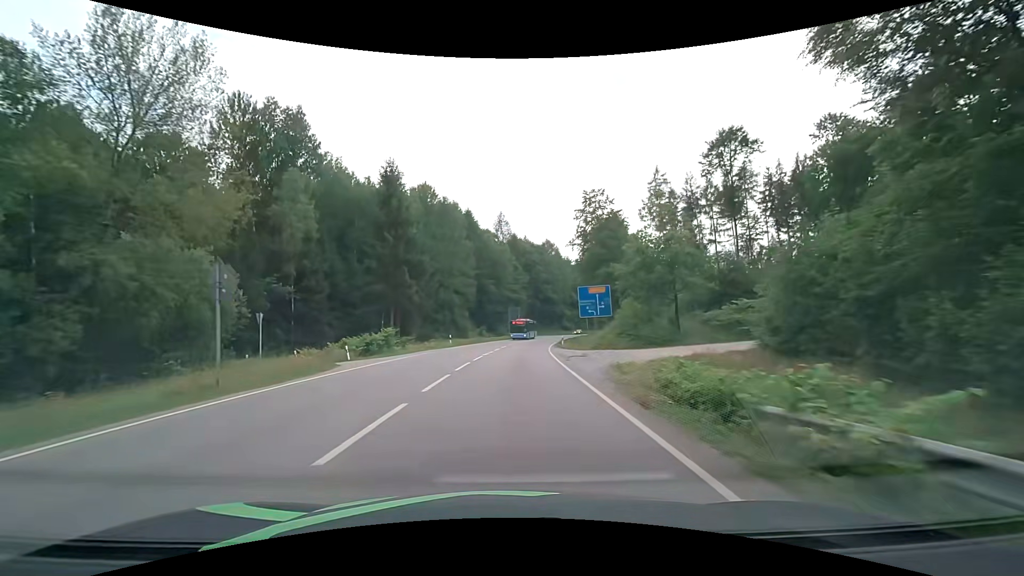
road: secondary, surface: asphalt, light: Day
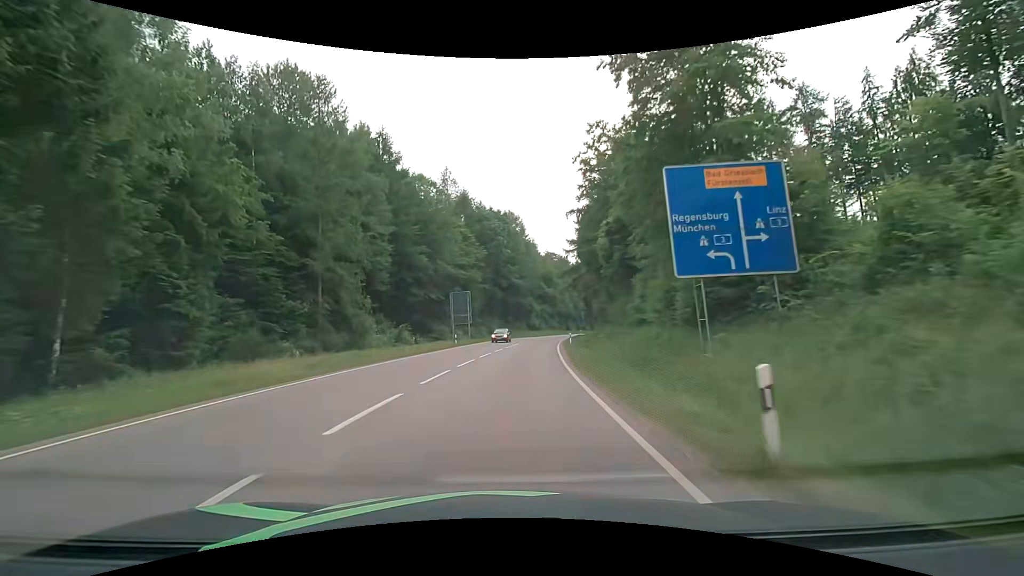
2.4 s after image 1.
(+1.6, +40.6) m; +5°
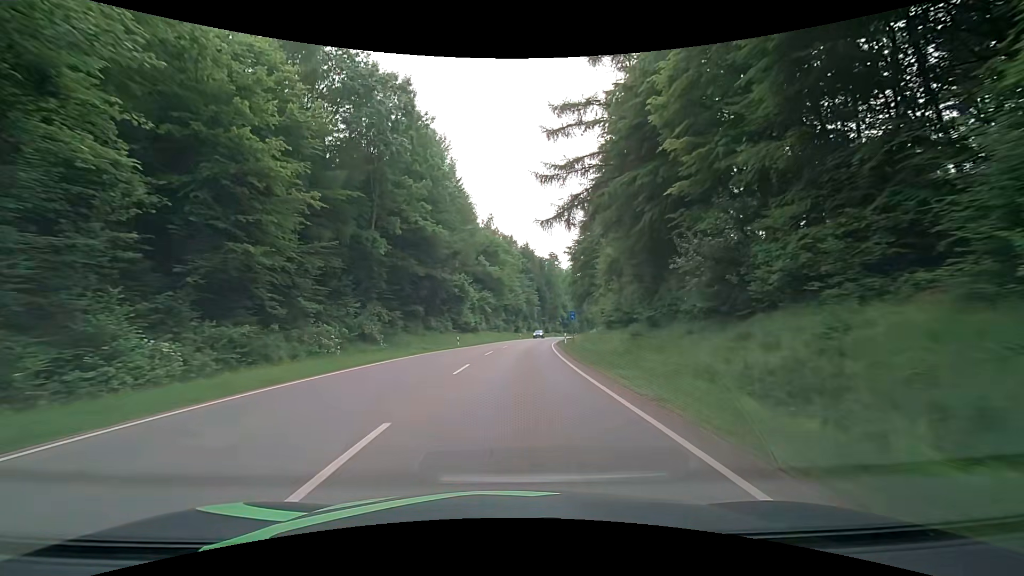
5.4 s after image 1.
(+3.1, +52.1) m; +7°
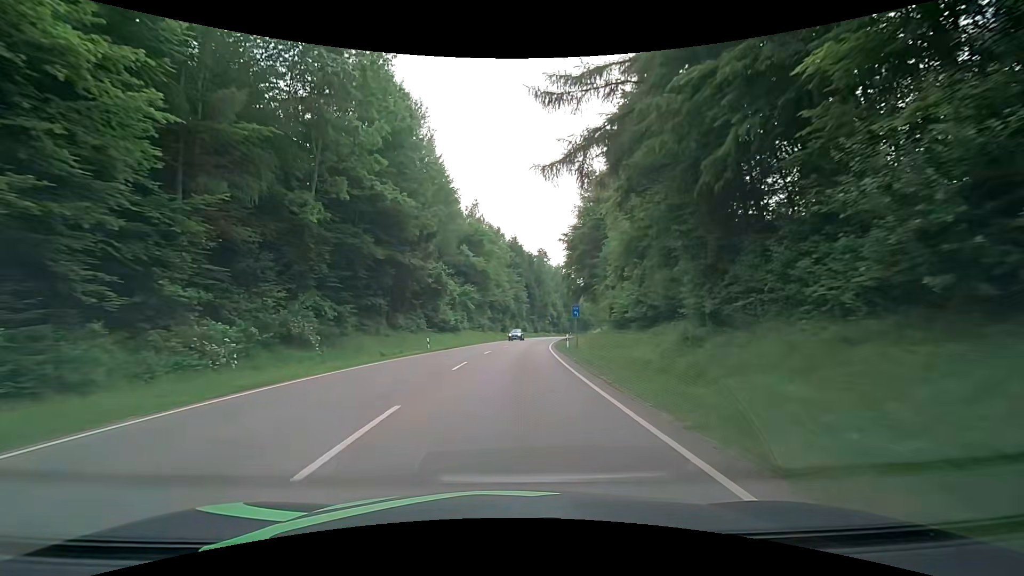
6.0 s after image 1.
(+0.2, +10.6) m; +2°
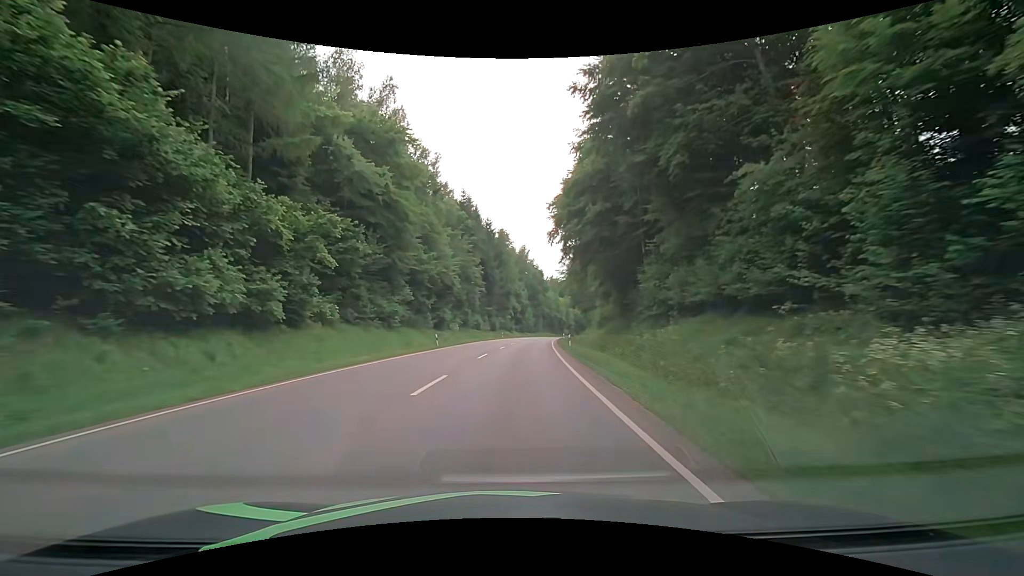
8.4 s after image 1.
(+1.8, +42.6) m; +5°
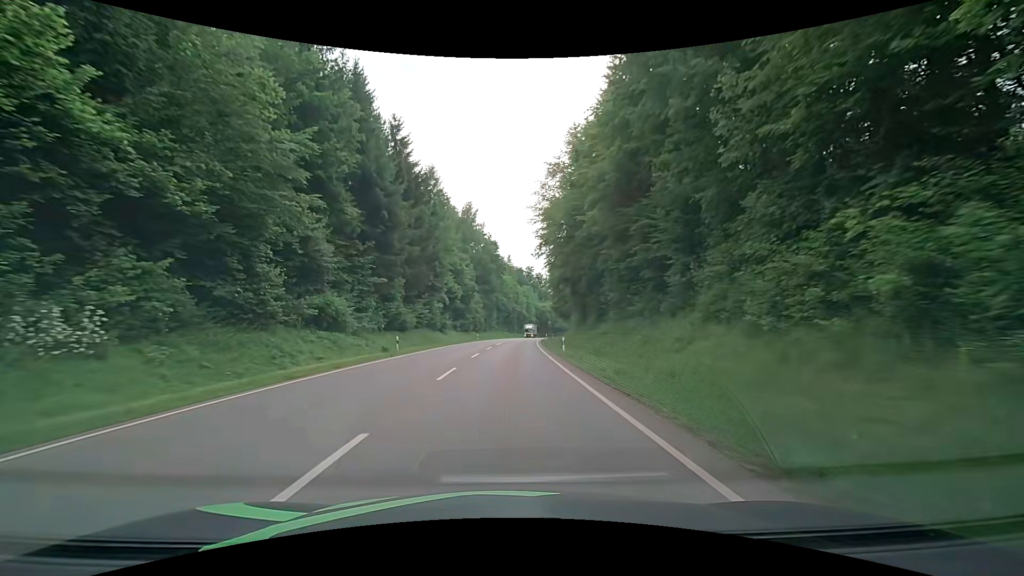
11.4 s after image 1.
(+2.9, +53.7) m; +5°
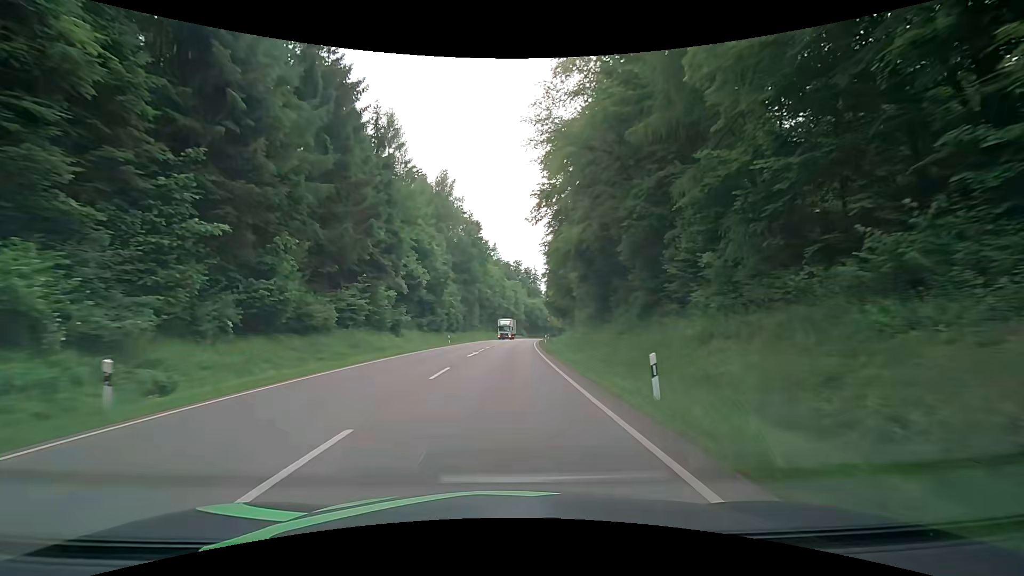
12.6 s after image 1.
(+0.5, +21.6) m; +2°
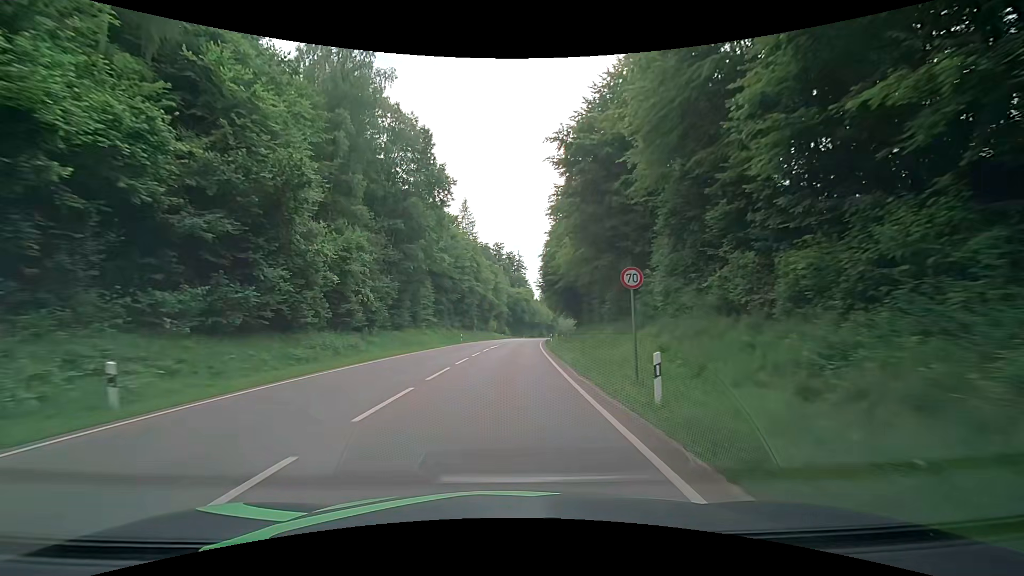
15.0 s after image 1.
(+0.9, +43.3) m; +2°
(0, +10) (0, +20) (+1, +30) (+1, +40) (+2, +50) (+2, +60) (+3, +70) (+4, +80) (+5, +90) (+7, +100) m
